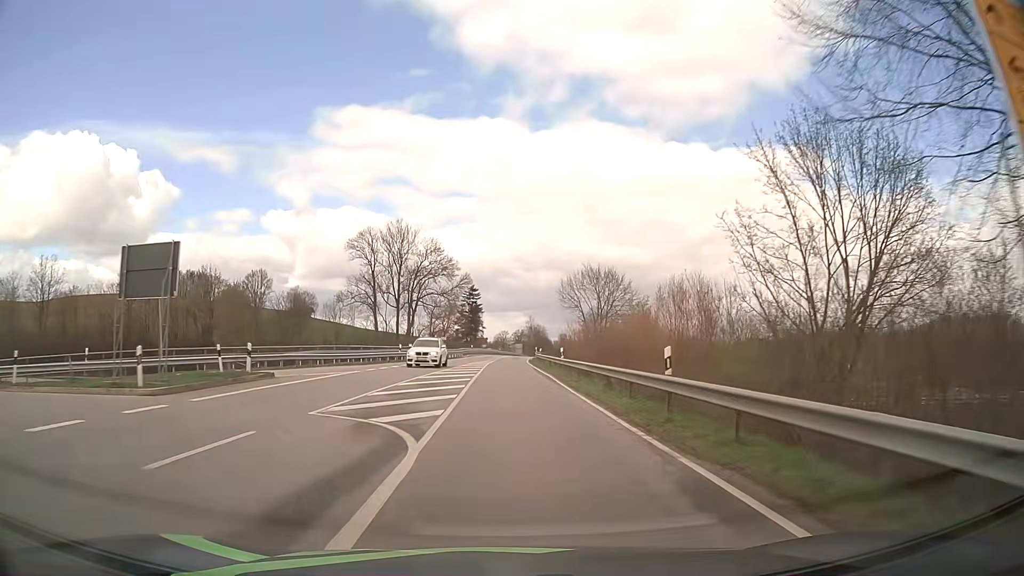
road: secondary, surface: asphalt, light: Day
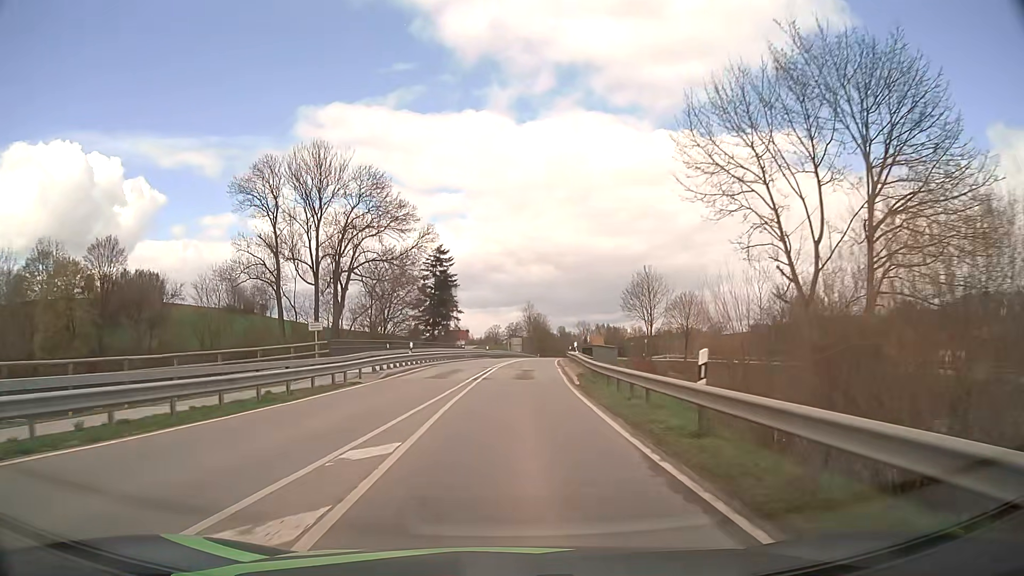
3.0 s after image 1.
(+0.2, +51.6) m; +1°
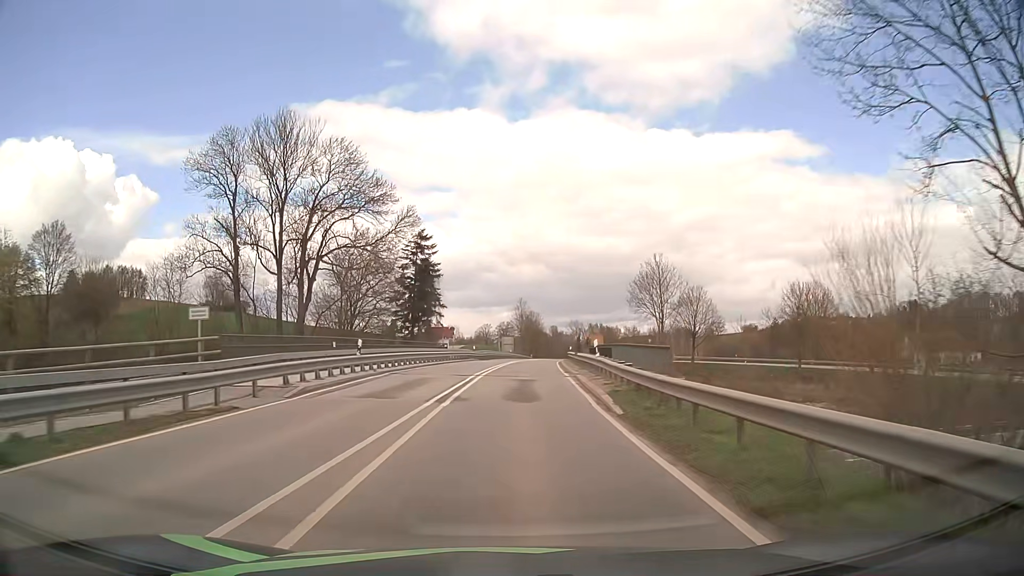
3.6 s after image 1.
(+0.1, +10.2) m; +1°
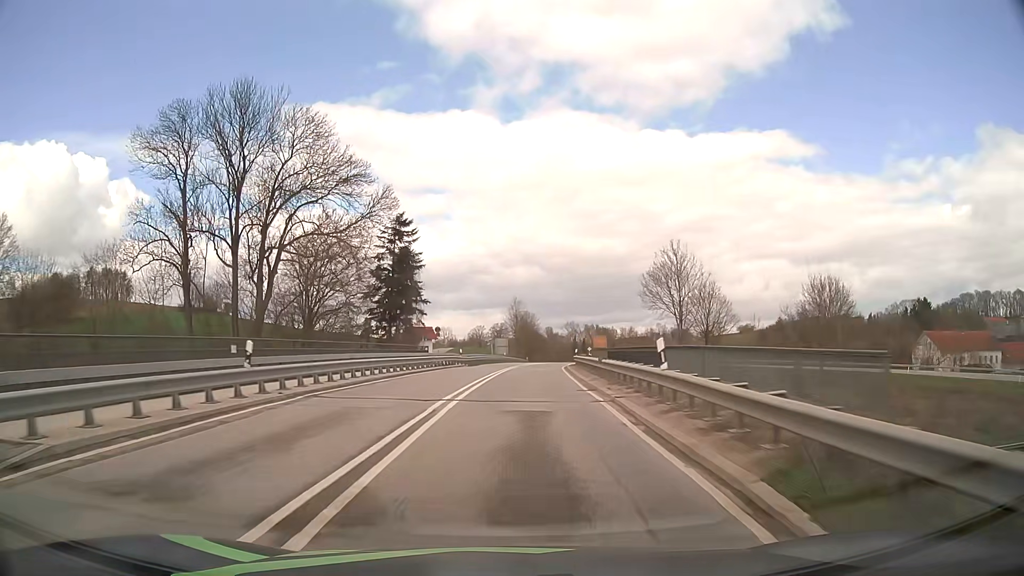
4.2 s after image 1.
(0.0, +10.1) m; 0°
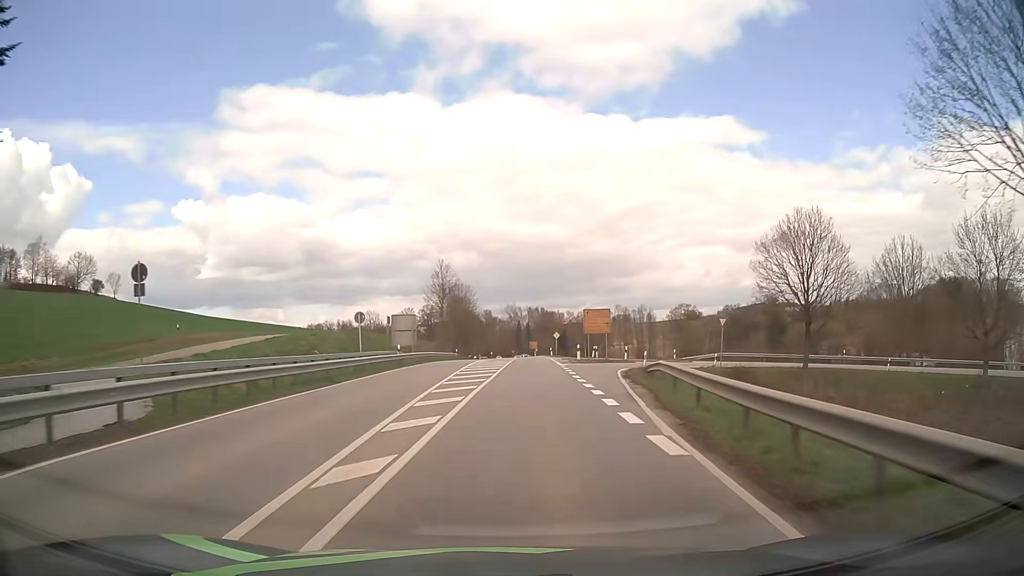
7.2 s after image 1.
(+2.3, +49.8) m; +5°
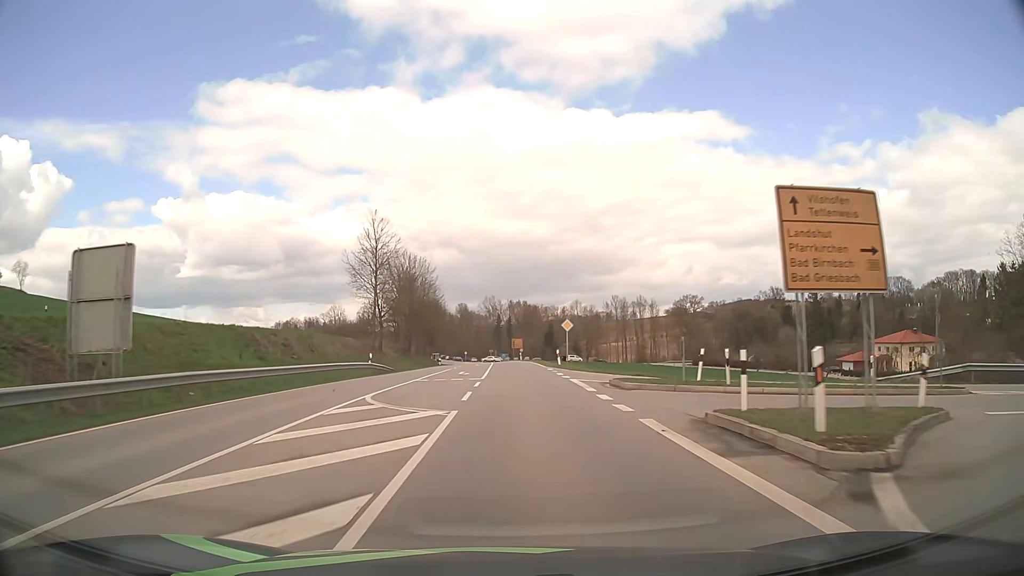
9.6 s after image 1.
(+0.9, +40.1) m; +2°
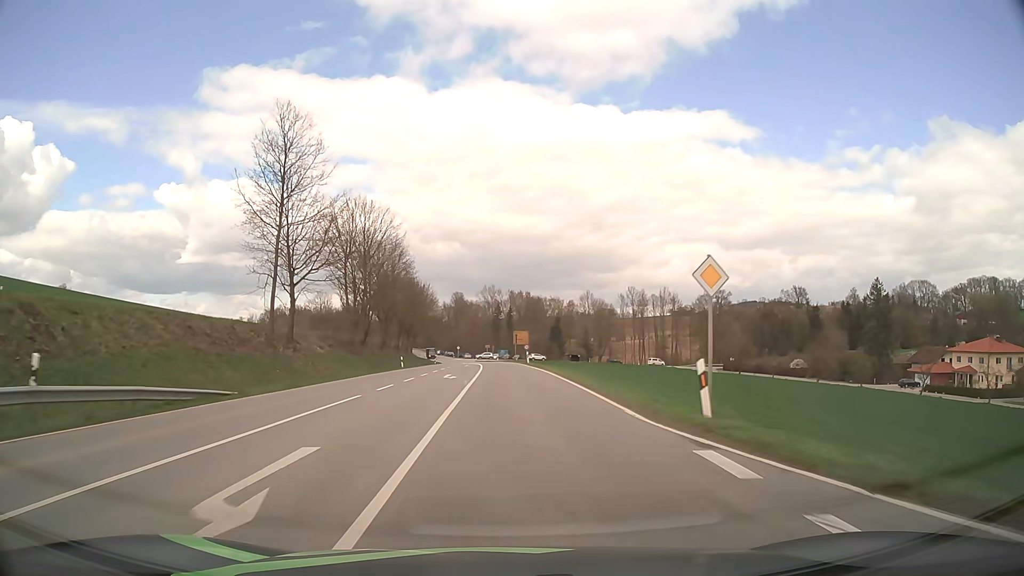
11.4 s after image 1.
(-0.1, +30.5) m; 0°
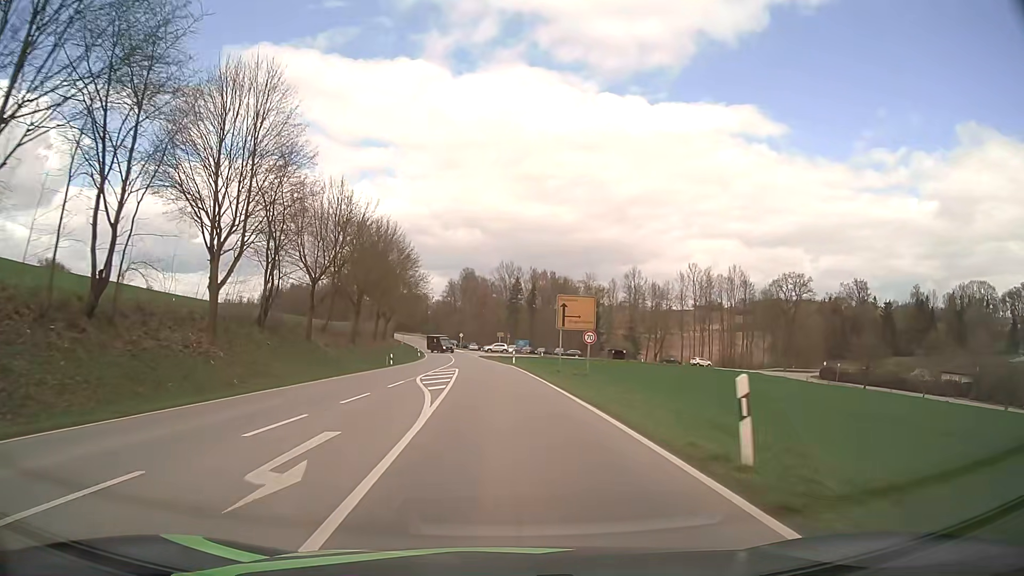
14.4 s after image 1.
(-0.5, +48.5) m; -2°
(0, +10) (0, +20) (0, +30) (-1, +40) (-2, +50) (-2, +60) (-3, +70) (-4, +80) (-5, +90) (-3, +100) m
